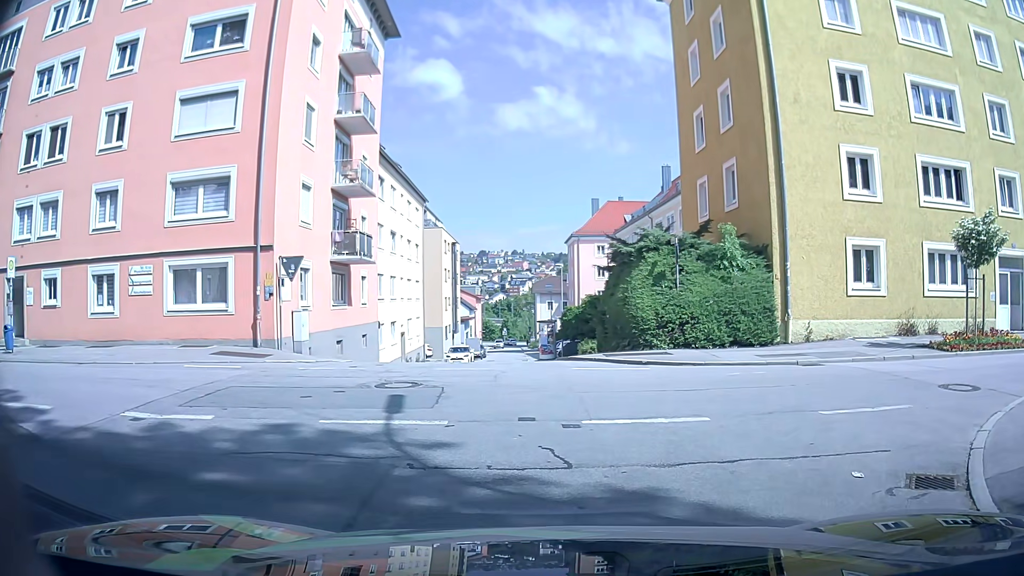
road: residential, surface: asphalt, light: Day
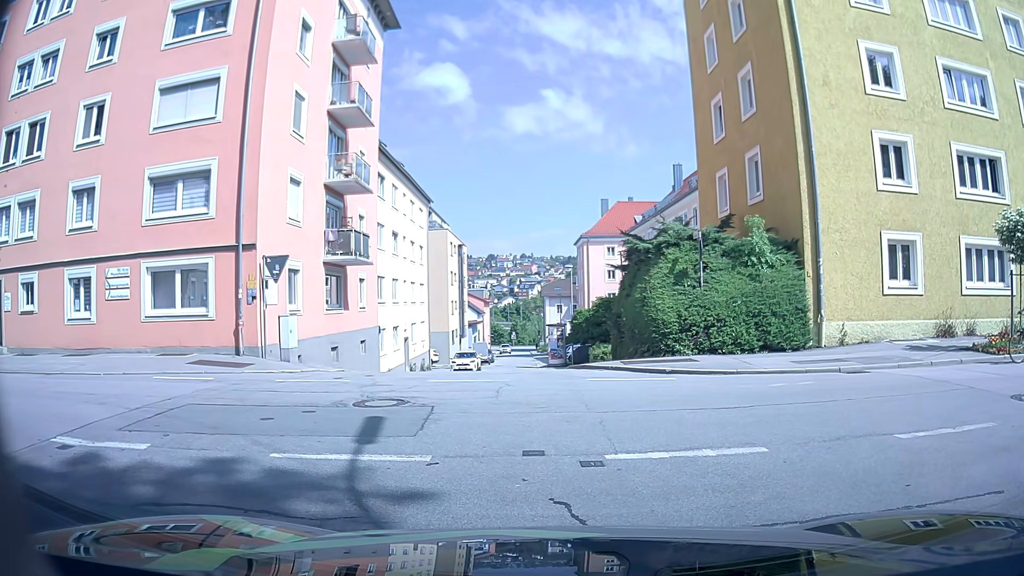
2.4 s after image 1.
(0.0, +1.8) m; 0°
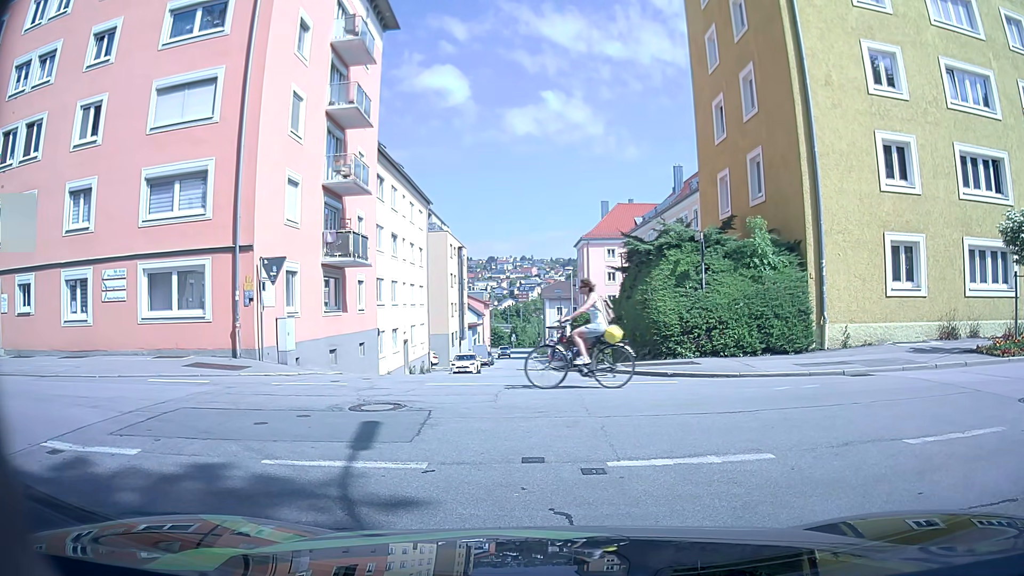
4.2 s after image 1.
(0.0, +0.2) m; 0°
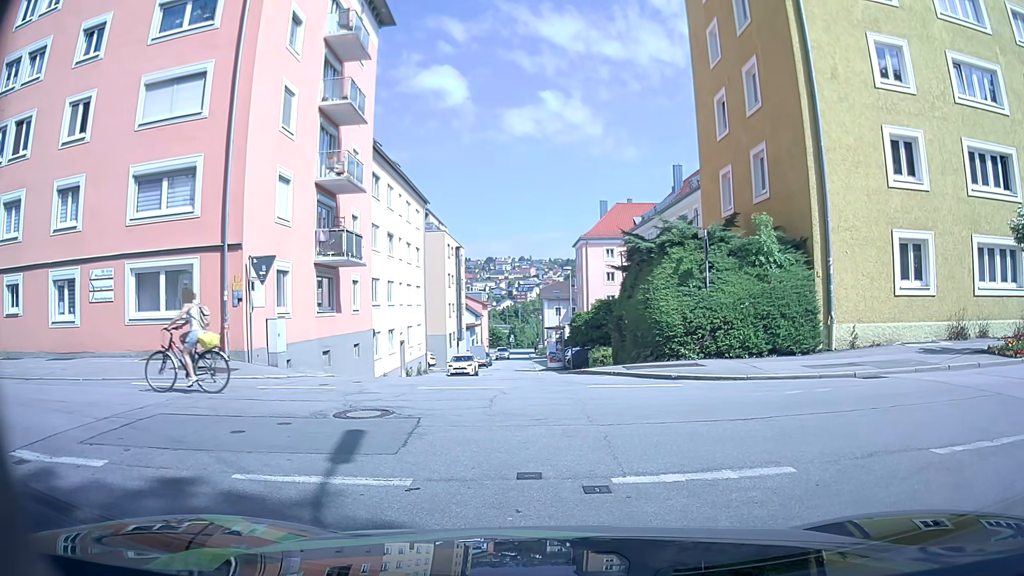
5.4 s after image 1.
(0.0, +0.6) m; 0°
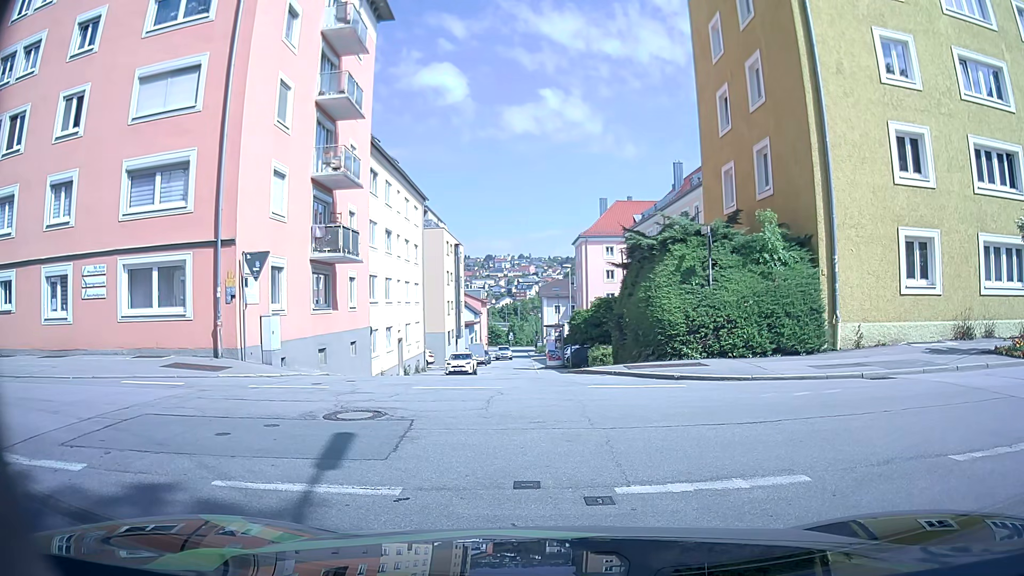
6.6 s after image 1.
(0.0, +0.4) m; 0°
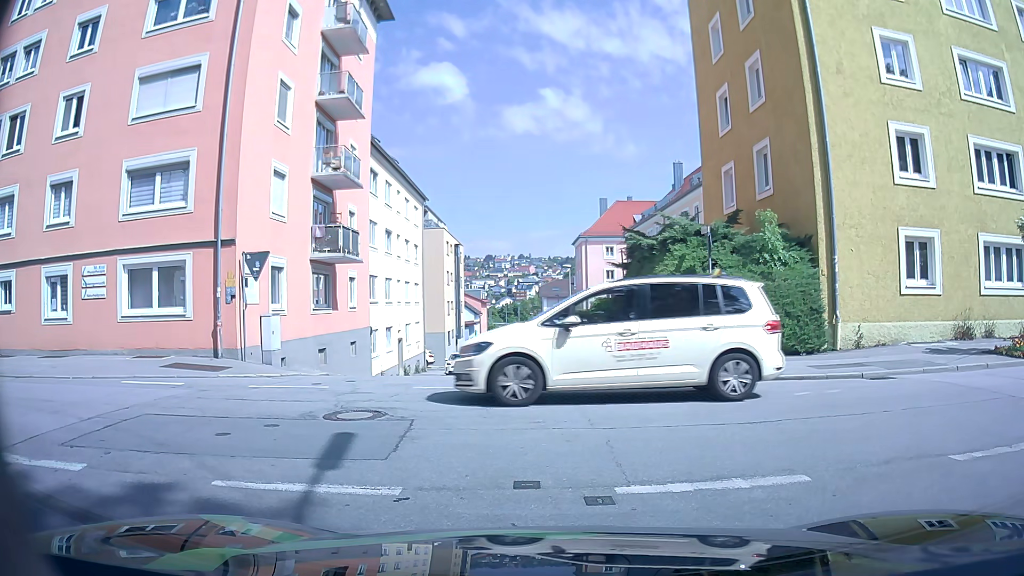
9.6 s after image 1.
(0.0, +0.1) m; 0°
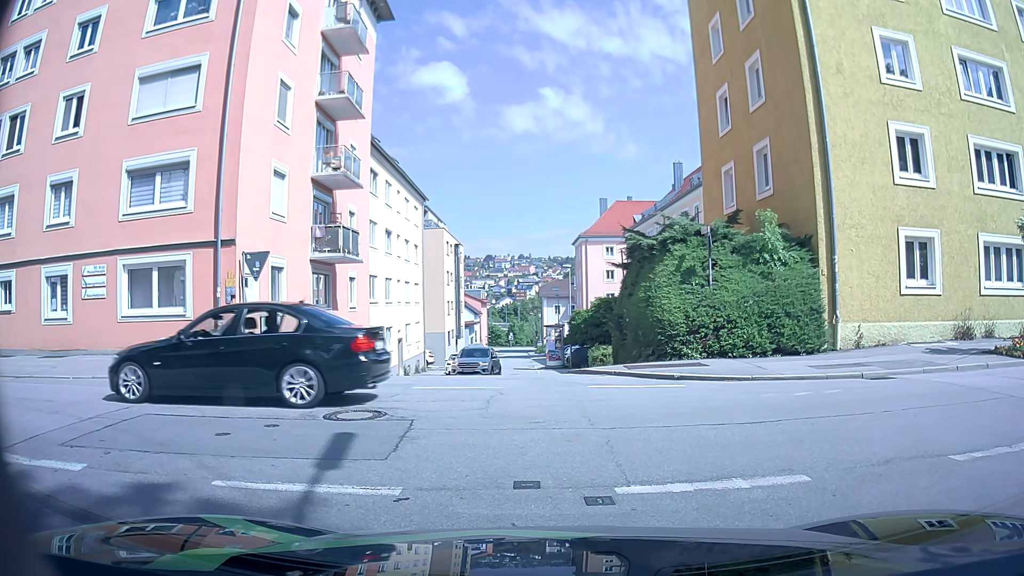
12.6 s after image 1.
(0.0, 0.0) m; 0°
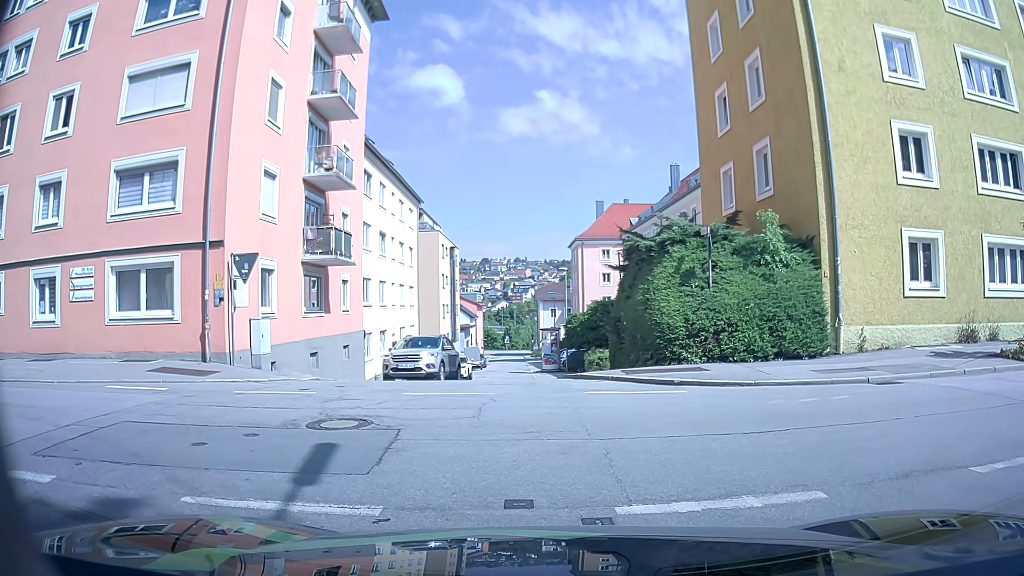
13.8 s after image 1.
(0.0, +0.4) m; 0°
(0, +10) (-1, +20) (-1, +30) (-1, +40) (-2, +50) (-2, +60) (-2, +70) (-3, +80) (-3, +90) (-3, +100) m
